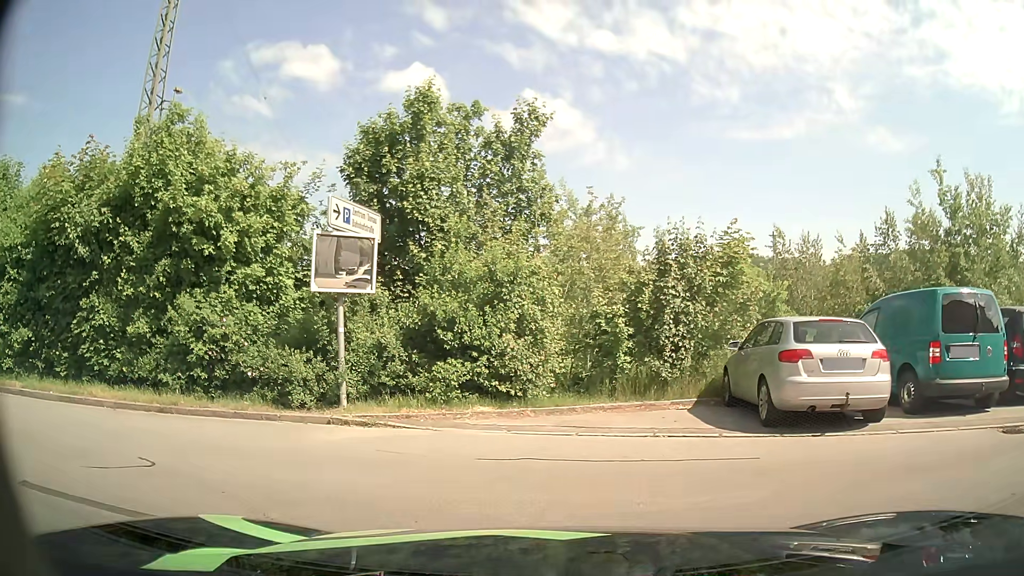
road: residential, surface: asphalt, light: Day
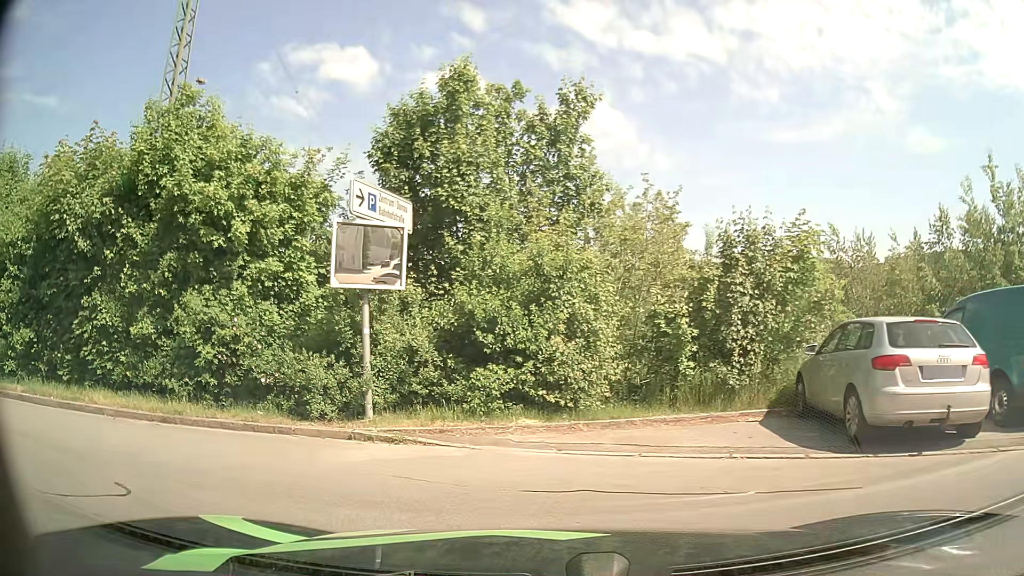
(0.0, +1.3) m; -4°
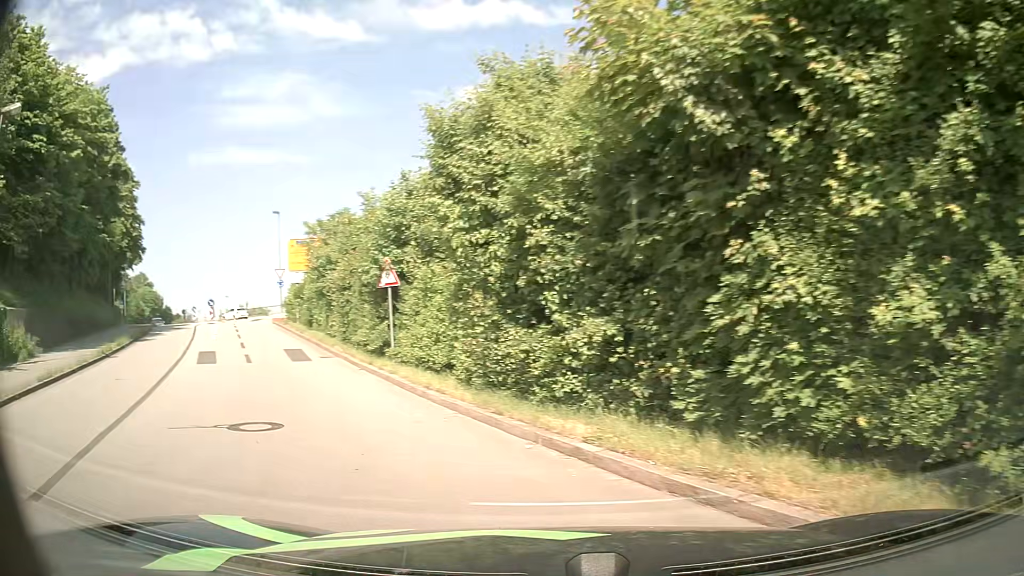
(-2.9, +6.6) m; -54°
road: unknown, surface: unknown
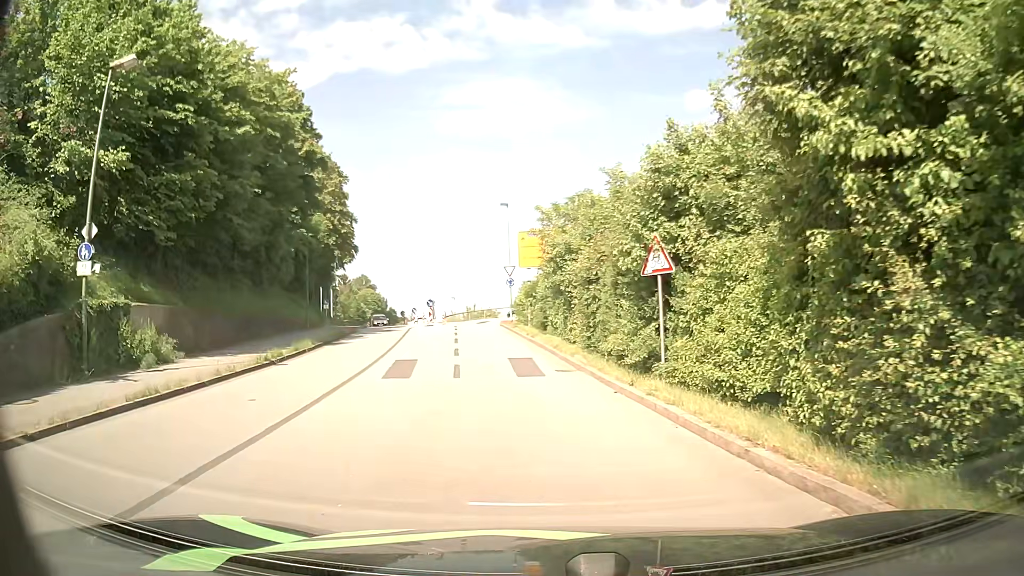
(-1.2, +5.1) m; -21°
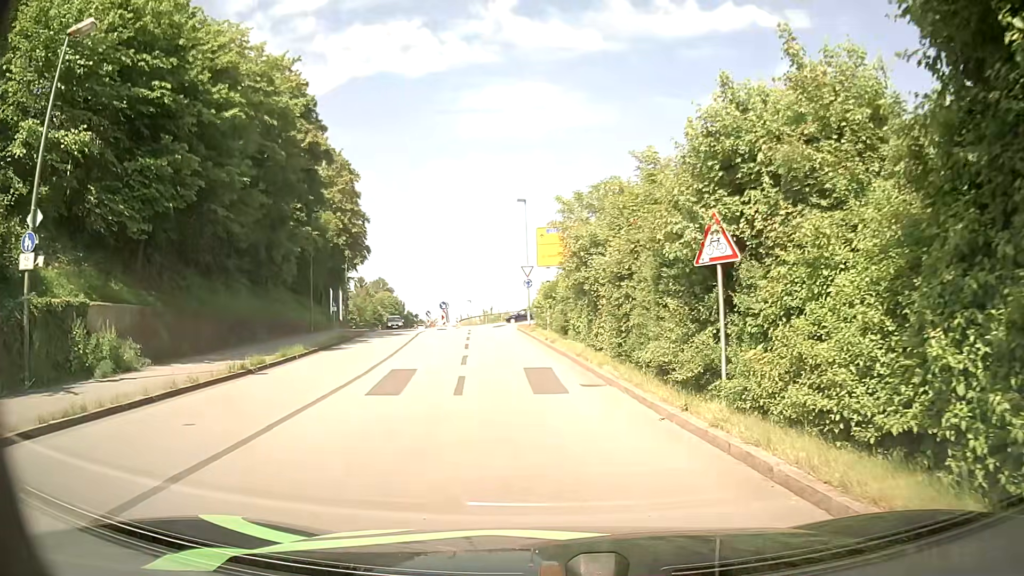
(-0.1, +2.9) m; -2°
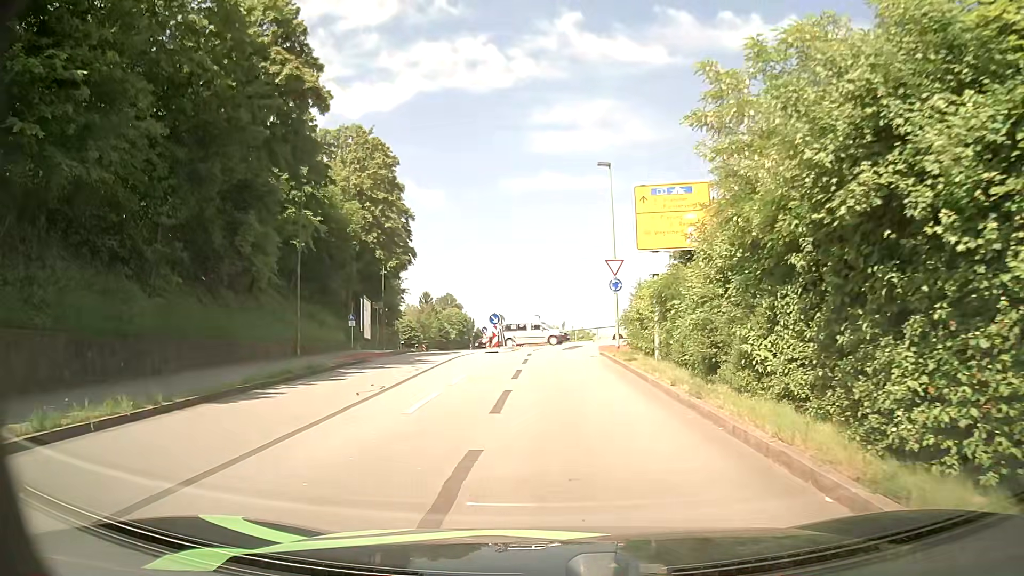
(-0.8, +13.9) m; -6°
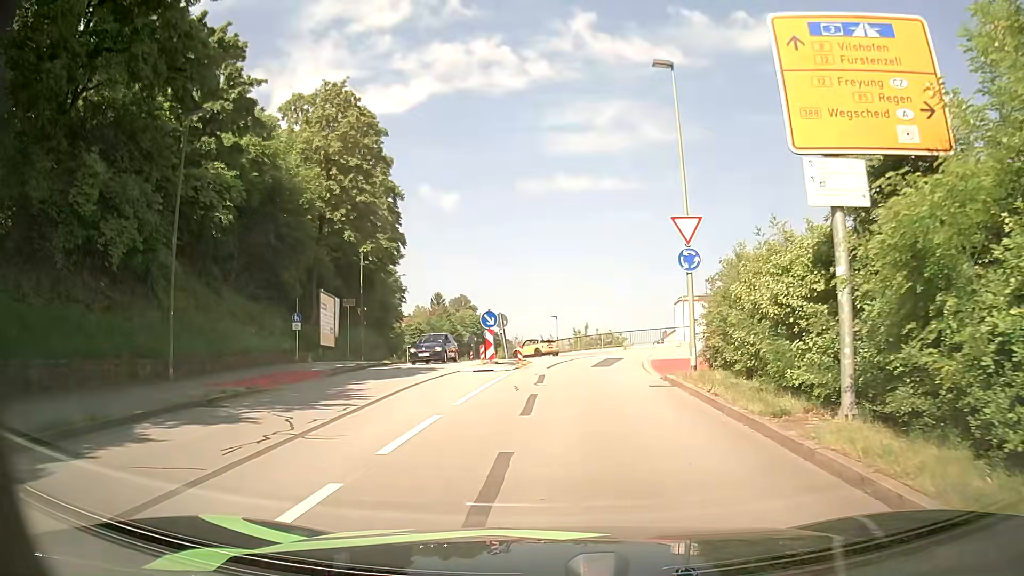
(-0.2, +11.9) m; -2°
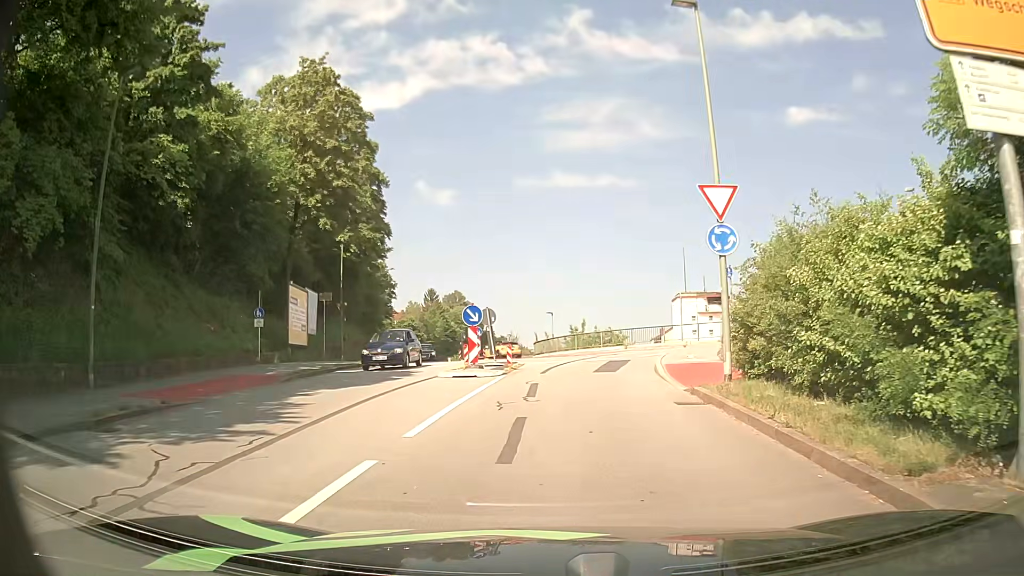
(+0.1, +3.5) m; 0°
